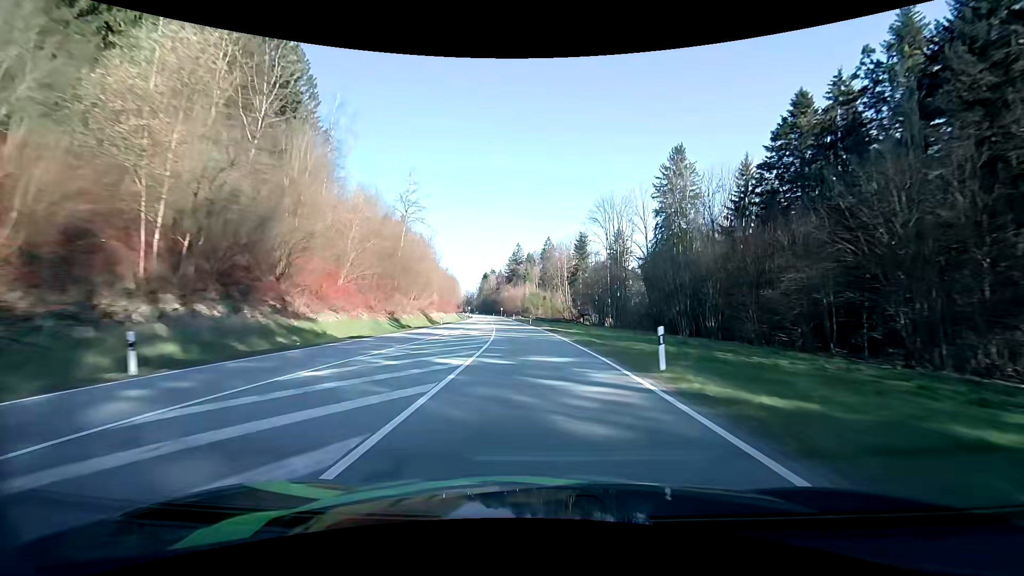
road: primary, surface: asphalt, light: Day
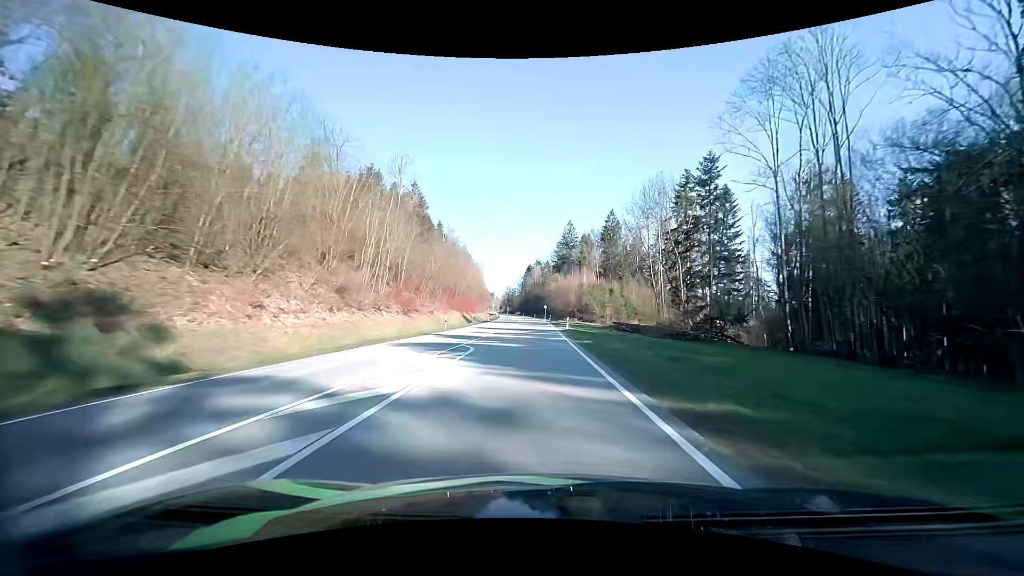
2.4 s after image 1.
(-3.3, +61.9) m; -5°
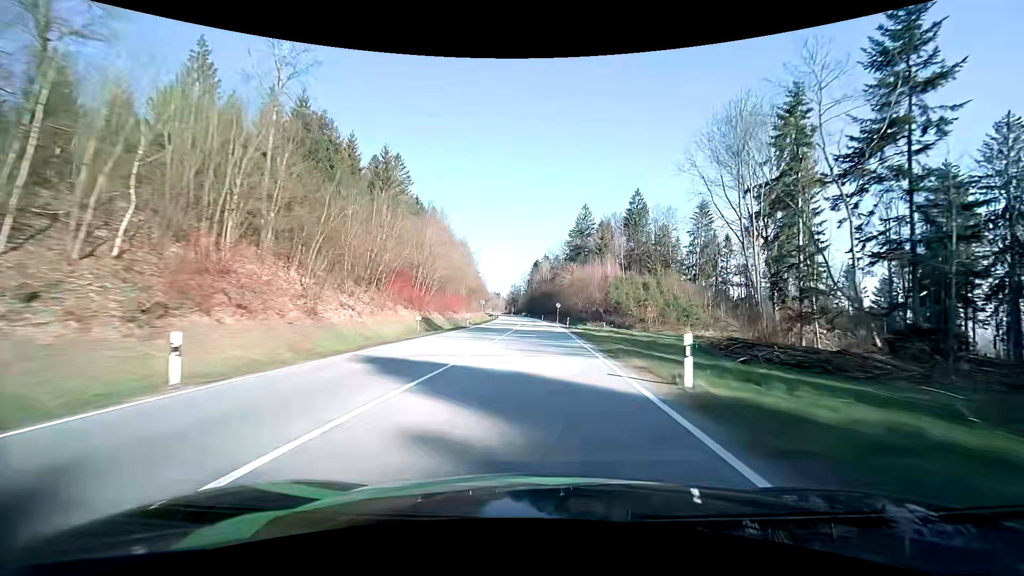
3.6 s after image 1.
(-0.5, +31.3) m; -1°
